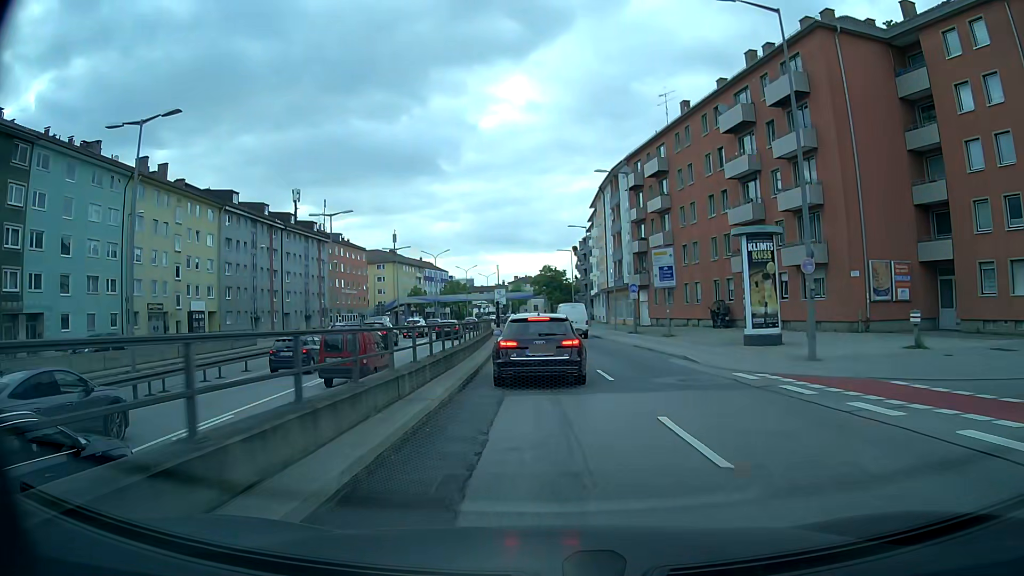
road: primary_link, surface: asphalt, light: Day
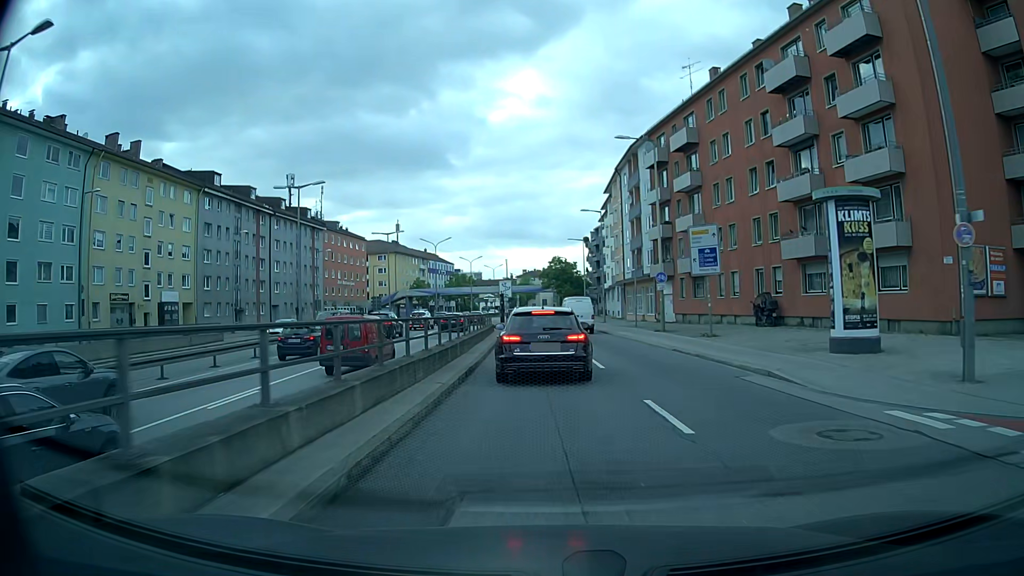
(-0.1, +7.3) m; -1°
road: trunk_link
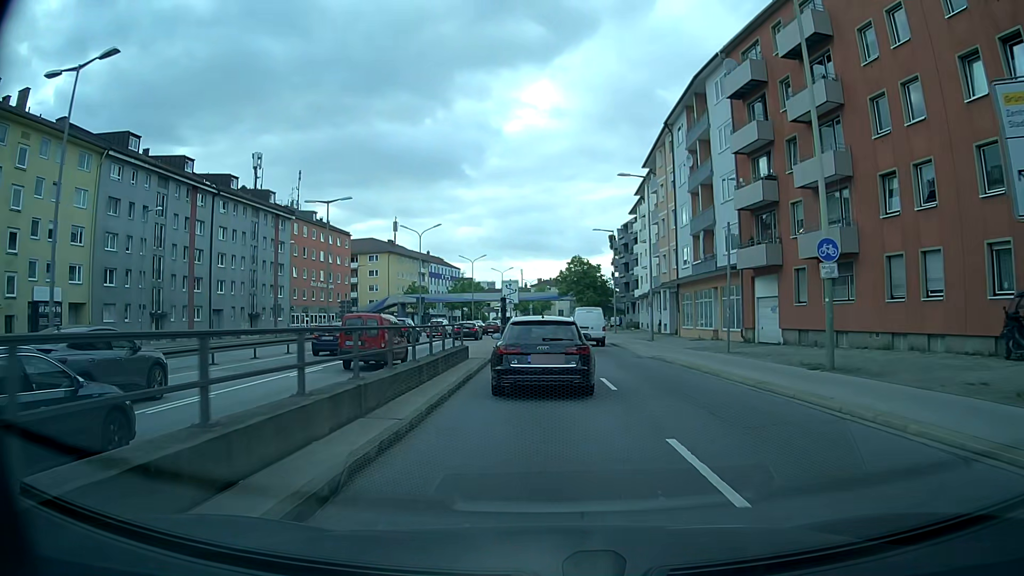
(-0.2, +20.4) m; -1°
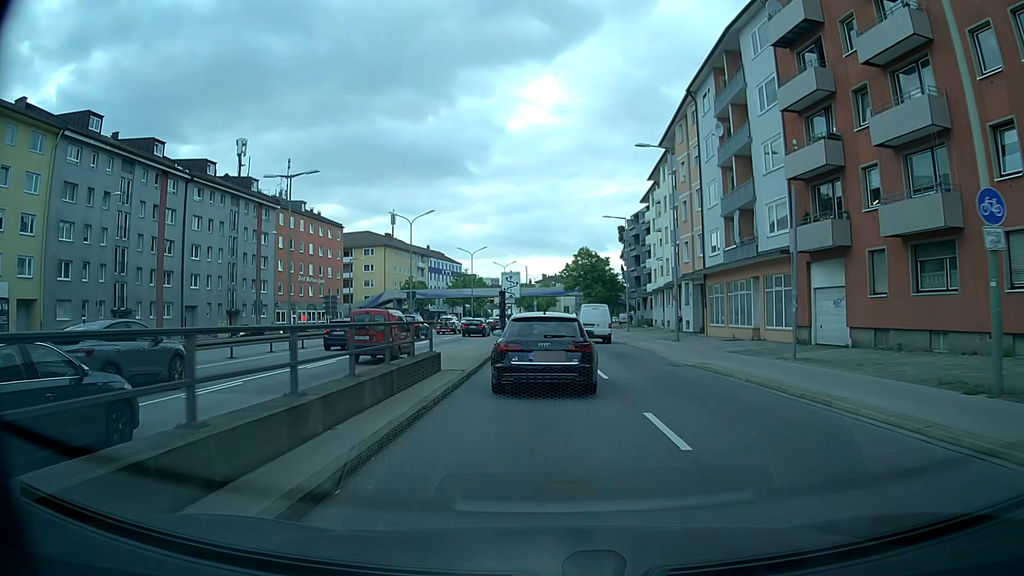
(0.0, +6.7) m; -1°
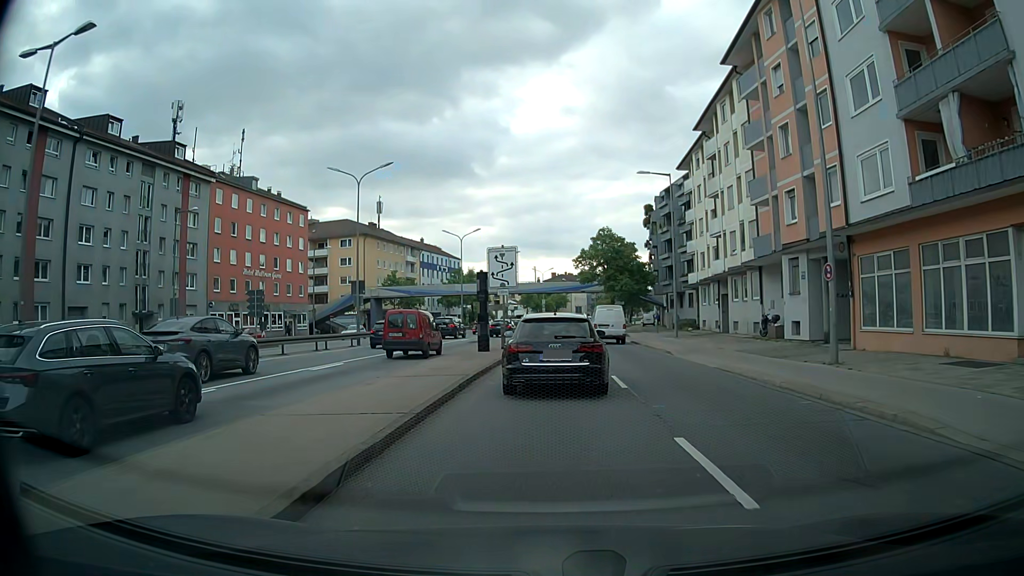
(0.0, +19.0) m; 0°
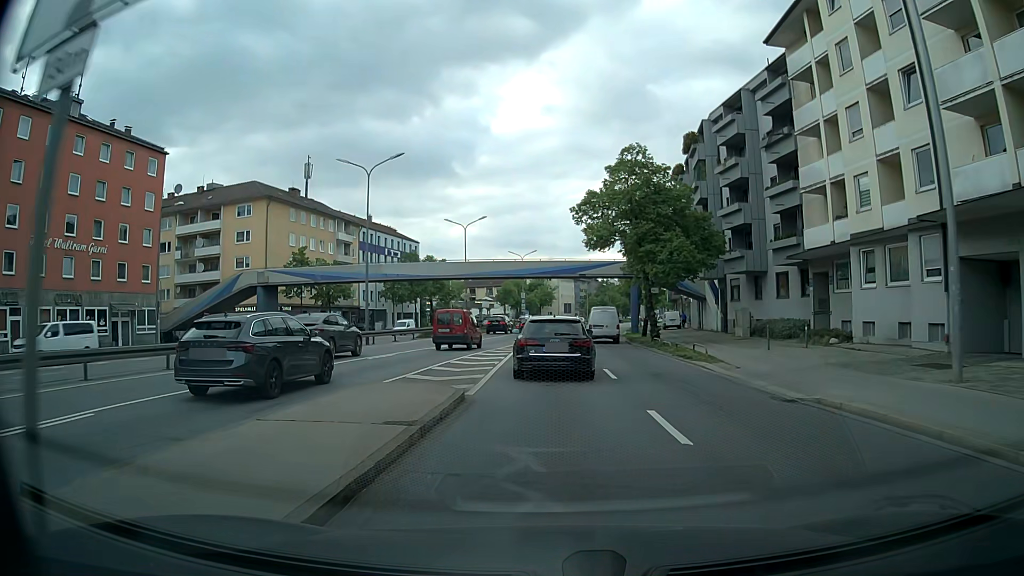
(+0.1, +31.6) m; 0°
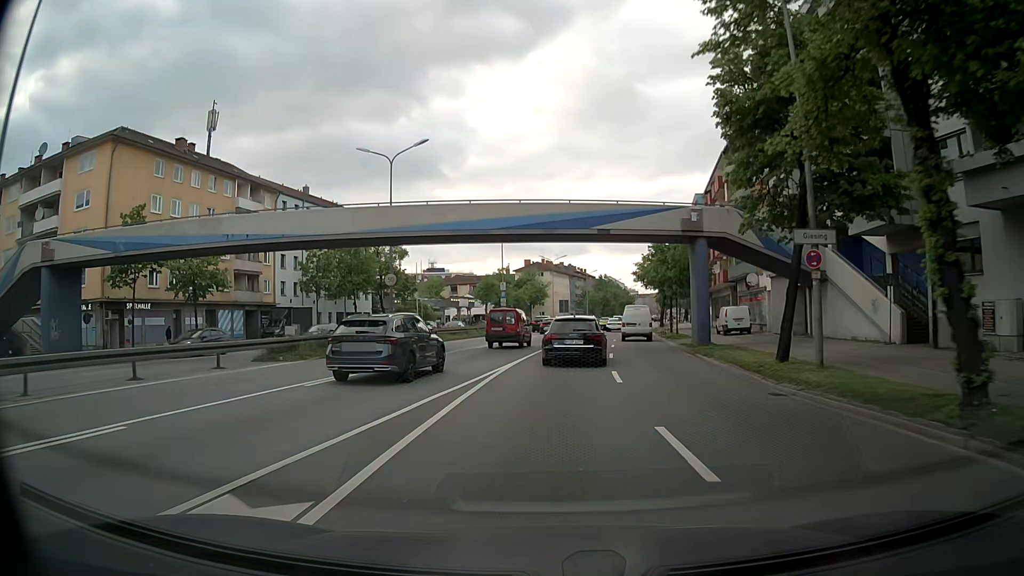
(+0.5, +27.8) m; +1°
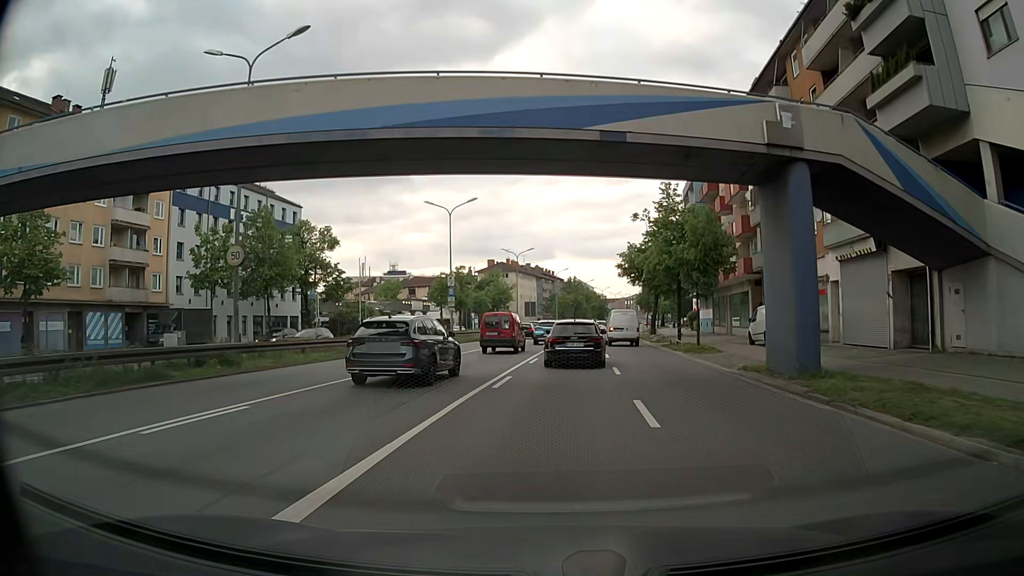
(+0.4, +15.2) m; +3°
(0, +10) (0, +20) (+1, +30) (+1, +40) (+1, +50) (+1, +60) (+2, +70) (+3, +80) (+5, +90) (+6, +100) m
